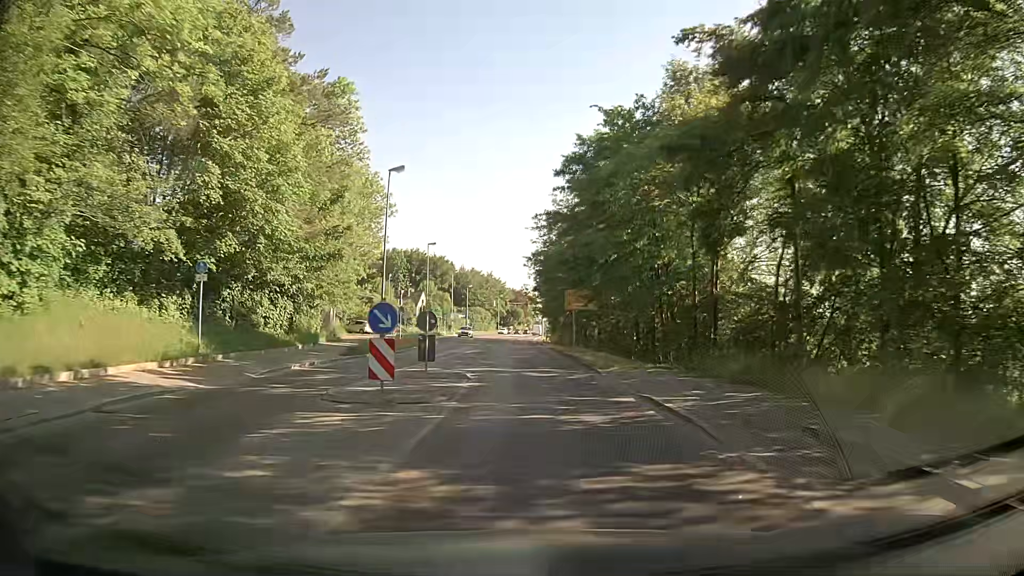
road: secondary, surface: asphalt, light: Day
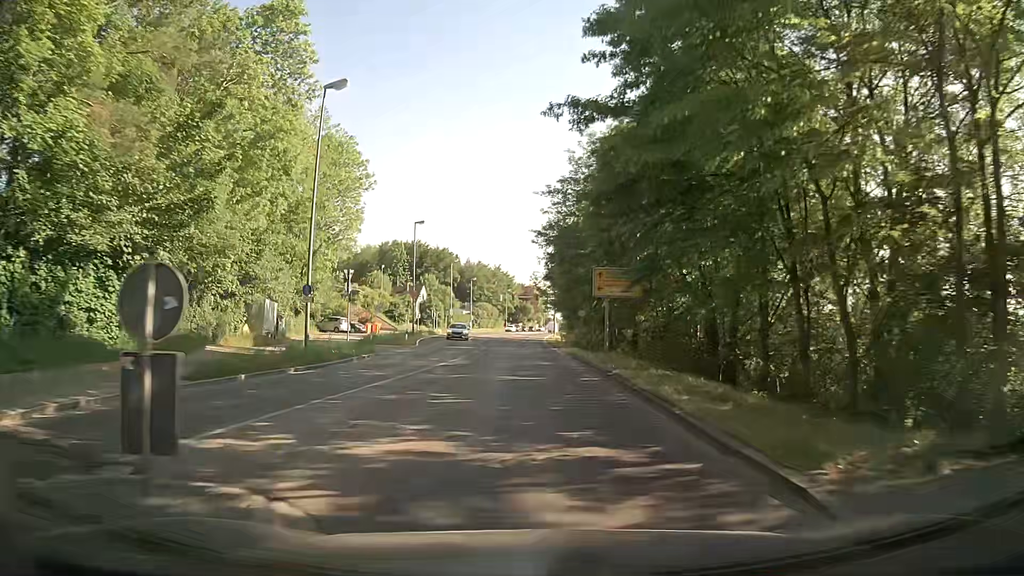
(-0.2, +14.3) m; -2°
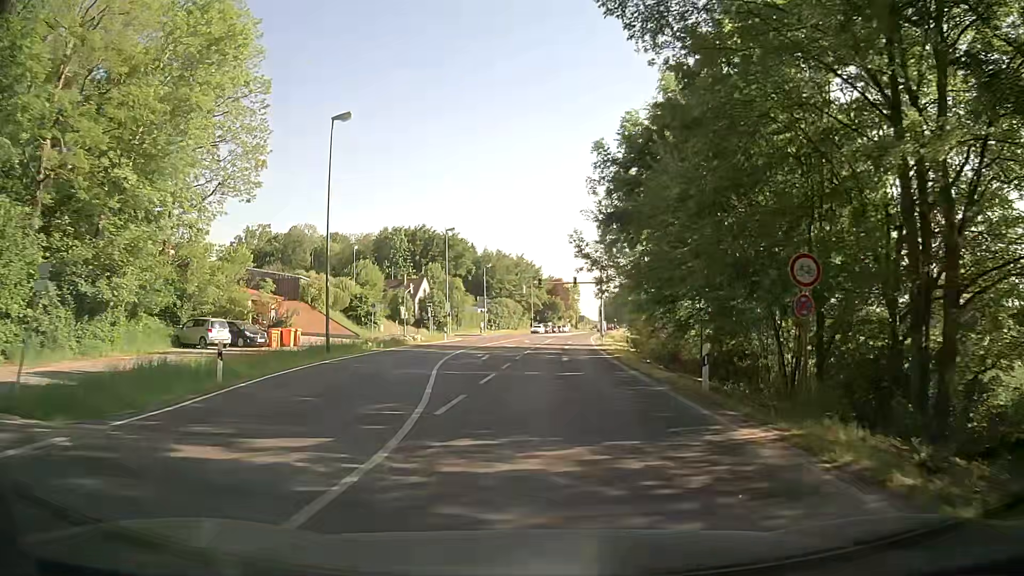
(-0.8, +33.3) m; -1°
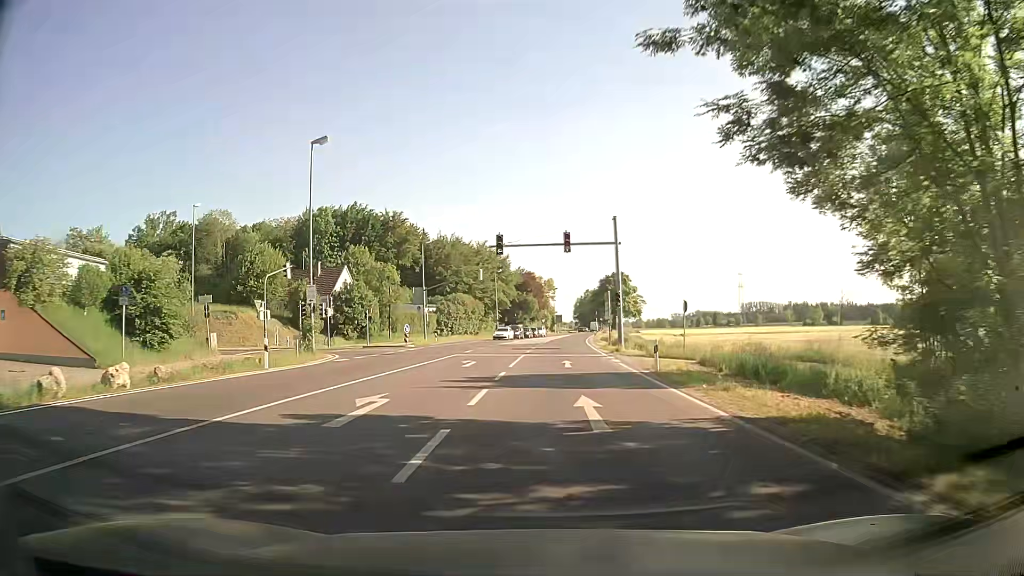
(+0.3, +34.5) m; +3°
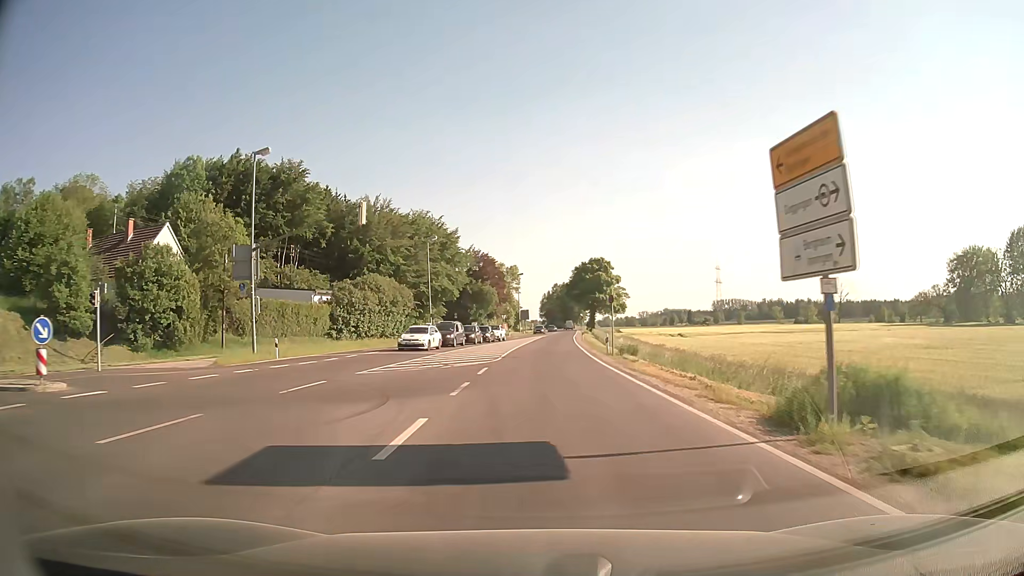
(0.0, +37.8) m; +2°
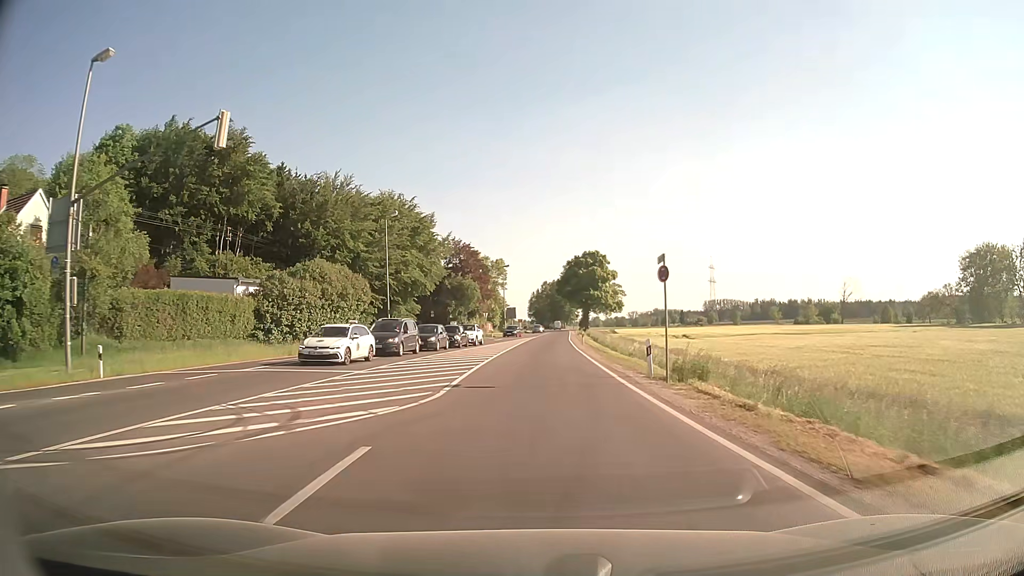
(+0.1, +14.9) m; +1°
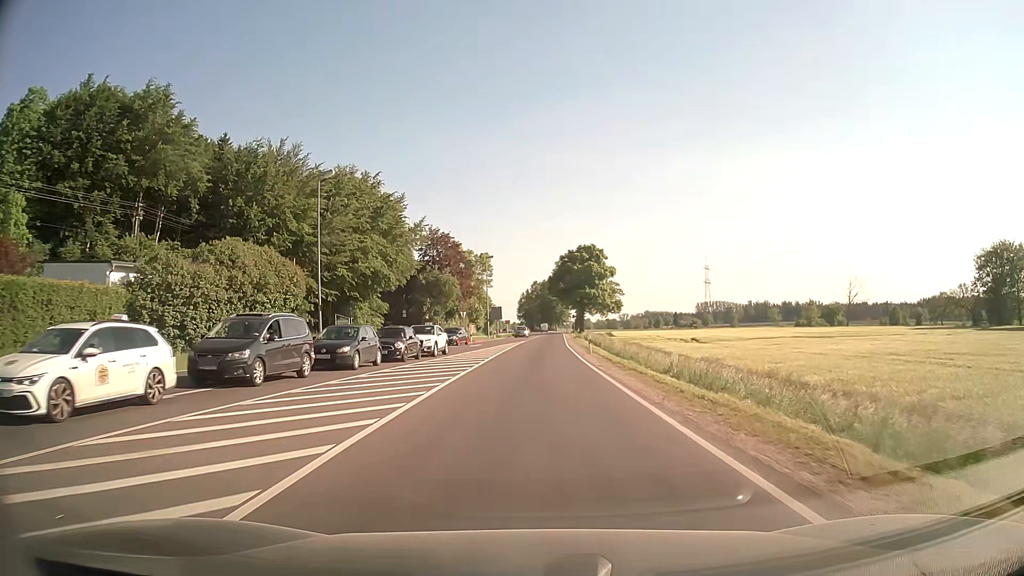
(+0.1, +15.3) m; +1°
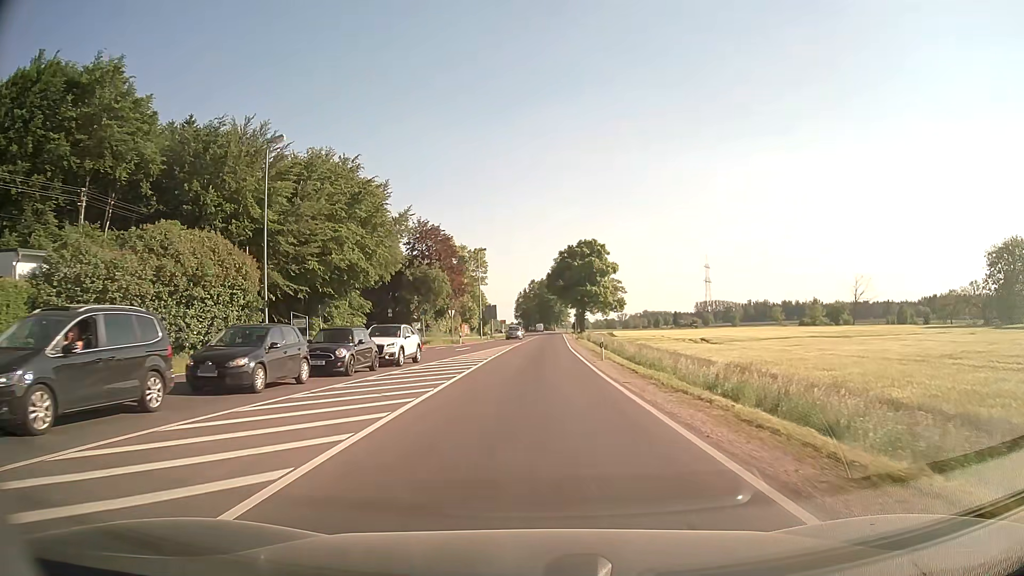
(0.0, +7.8) m; 0°
(0, +10) (0, +20) (0, +30) (0, +40) (+1, +50) (+1, +60) (+1, +70) (+2, +80) (+2, +90) (+2, +100) m
